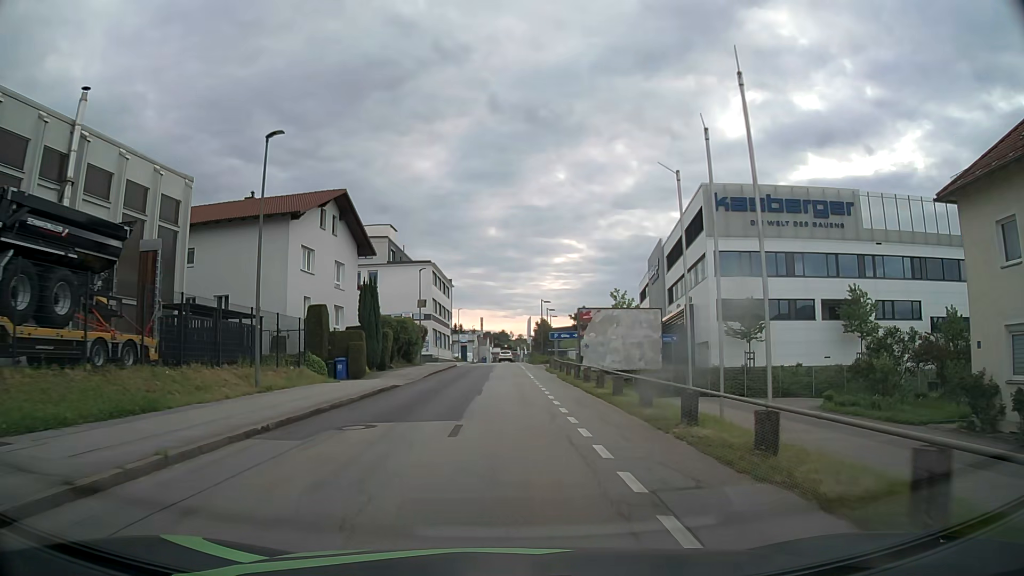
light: Day
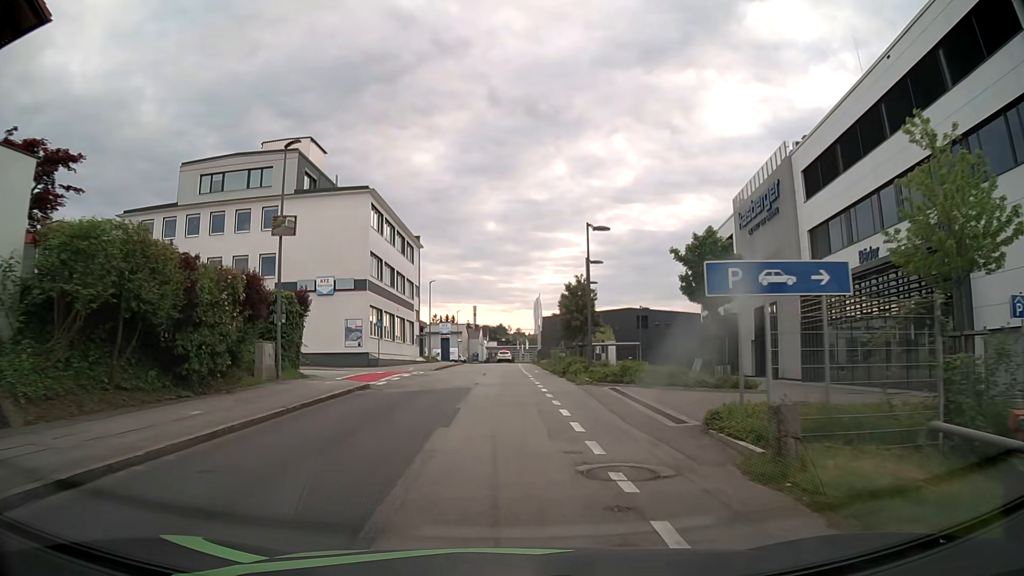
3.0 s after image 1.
(+0.2, +36.5) m; 0°
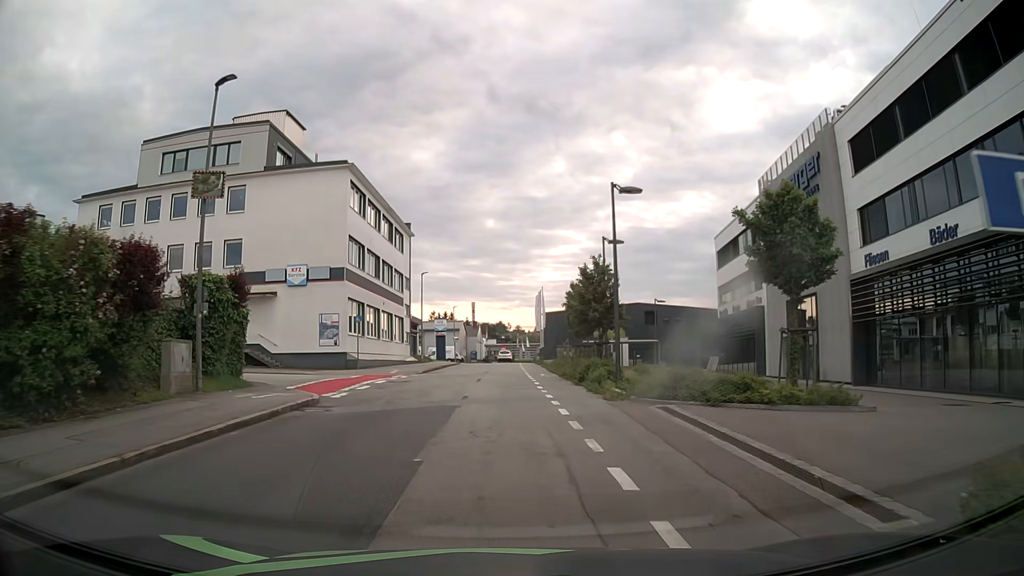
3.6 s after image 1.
(0.0, +6.2) m; +1°
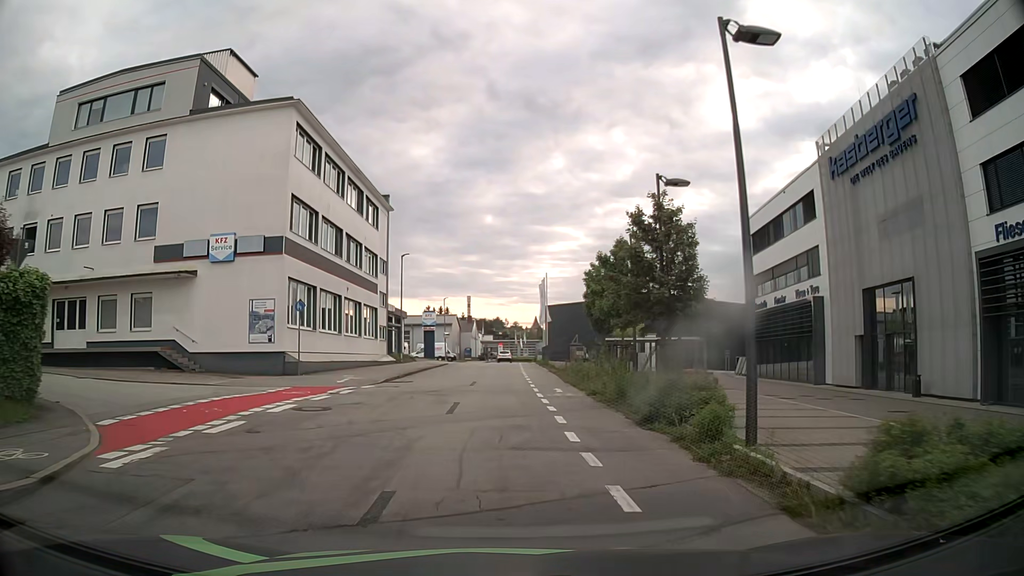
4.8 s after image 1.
(0.0, +10.5) m; -1°
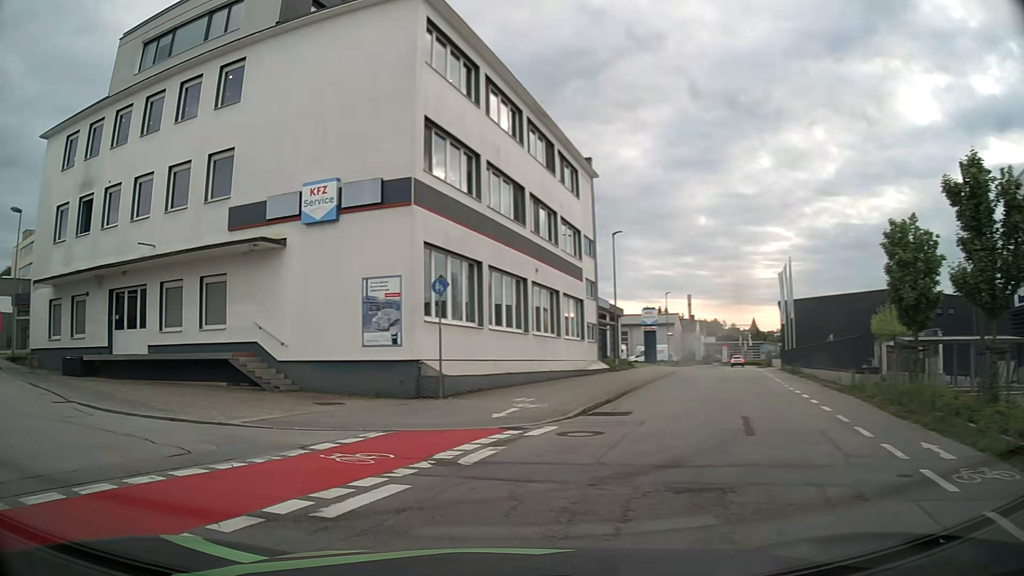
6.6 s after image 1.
(-0.6, +11.0) m; -18°
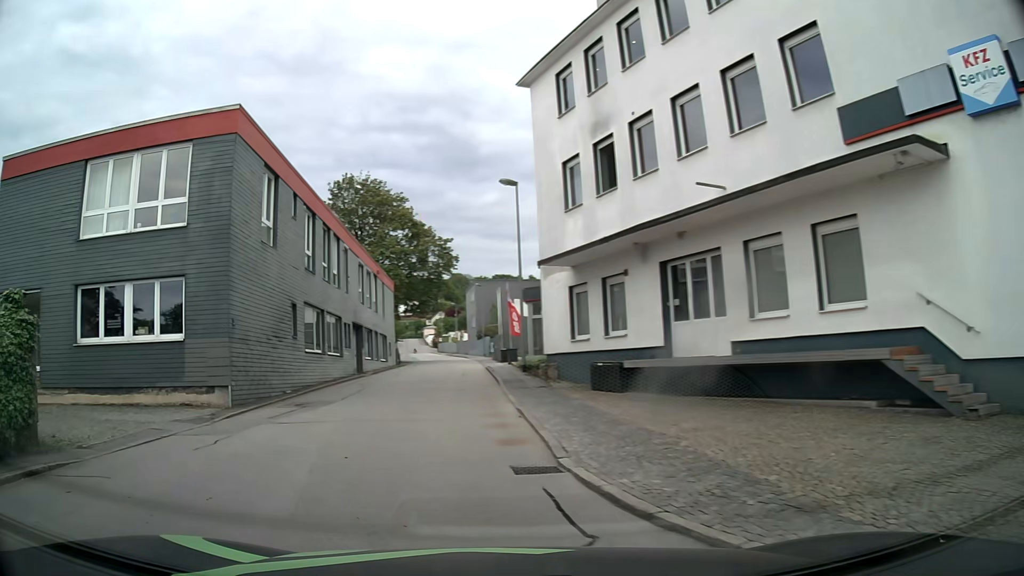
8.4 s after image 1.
(-3.4, +8.5) m; -45°
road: residential
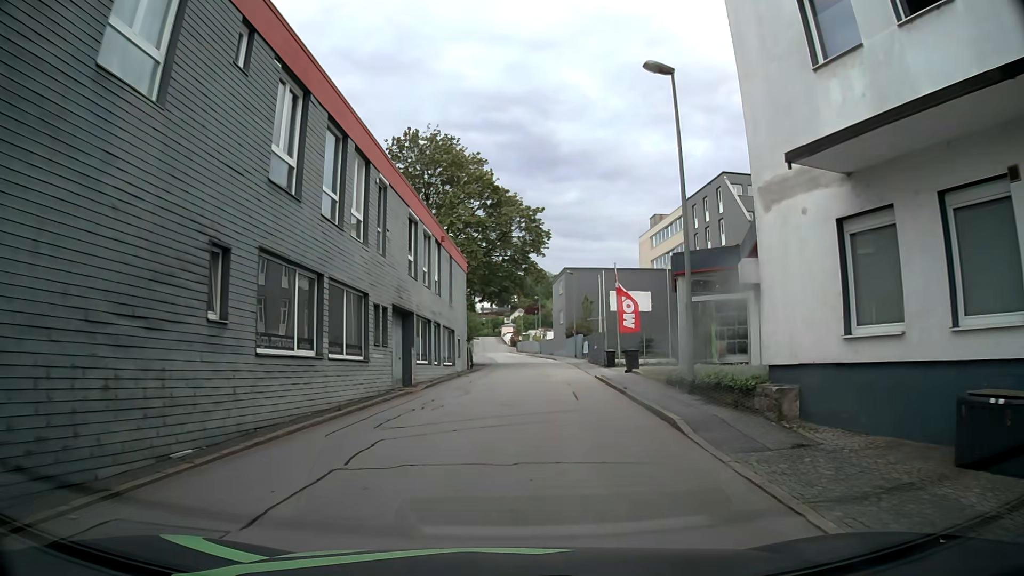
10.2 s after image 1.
(-2.1, +12.8) m; -9°
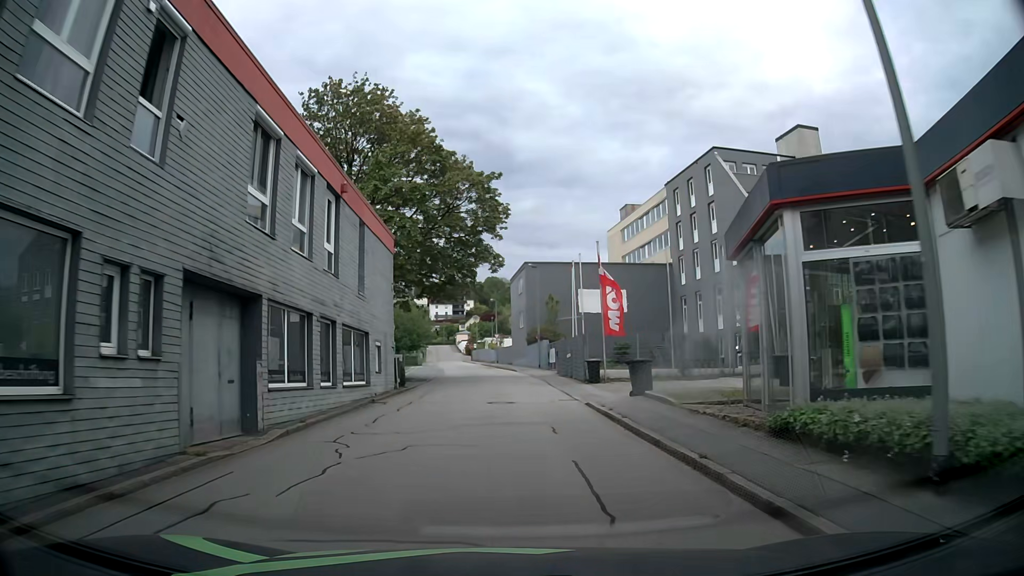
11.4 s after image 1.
(+0.4, +11.1) m; +2°
(0, +10) (+1, +20) (+1, +30) (+1, +40) (+1, +50) (0, +60) (-1, +70) (-1, +80) (-2, +90) (-3, +100) m
